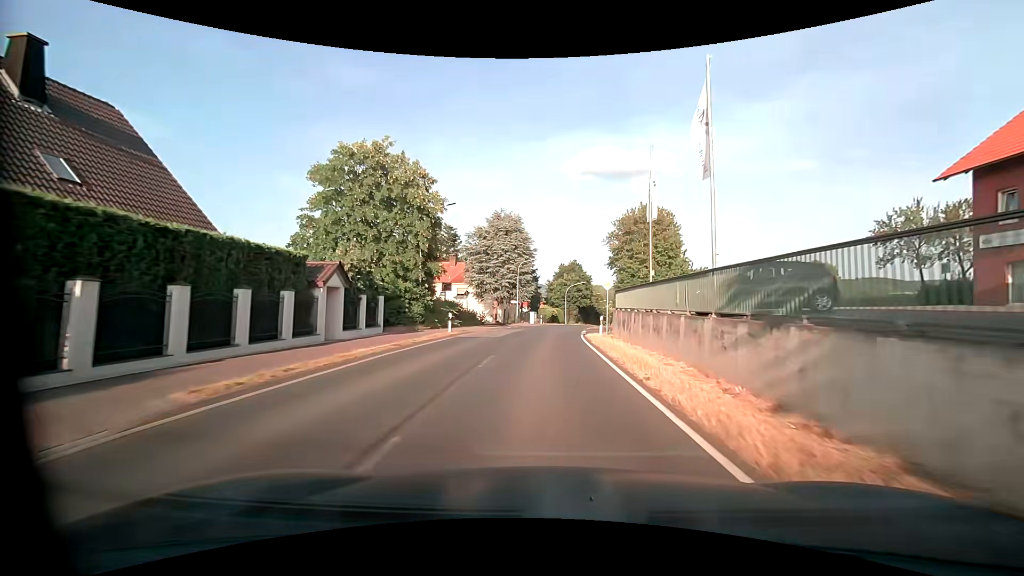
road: primary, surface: asphalt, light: Day
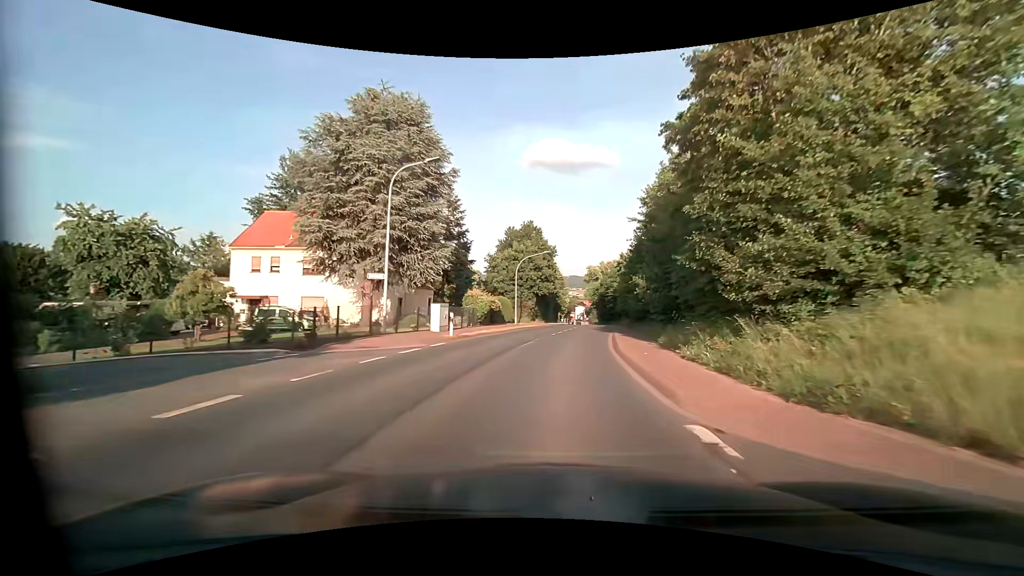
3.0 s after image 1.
(+1.1, +38.4) m; +5°
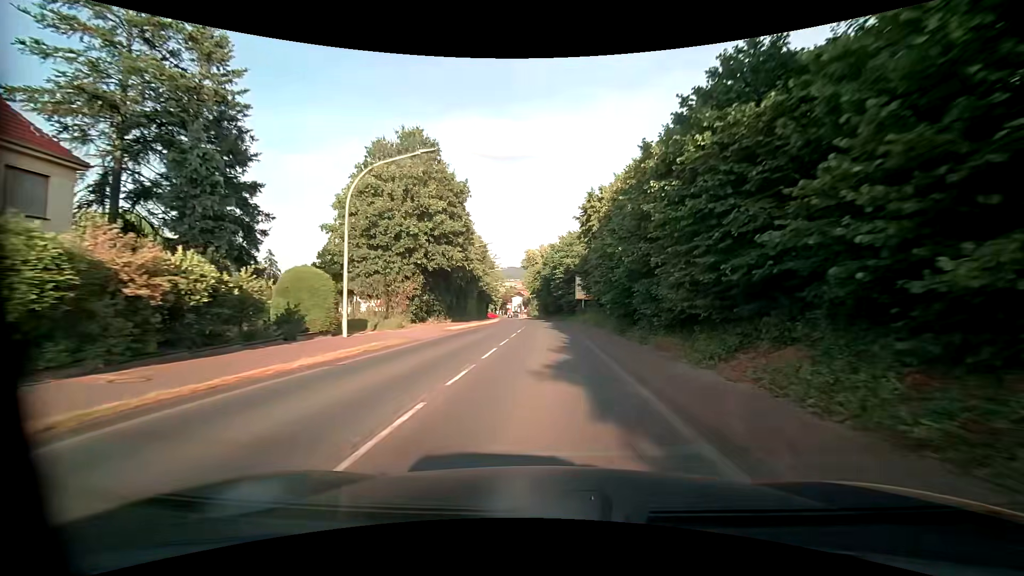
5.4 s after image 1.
(+2.4, +31.1) m; +7°
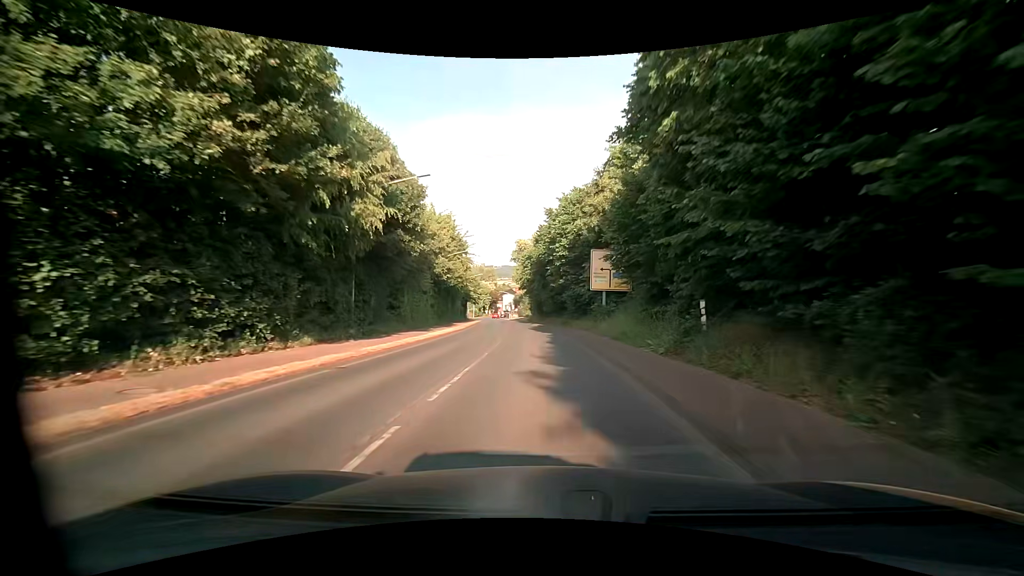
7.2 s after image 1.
(+0.4, +24.0) m; +1°
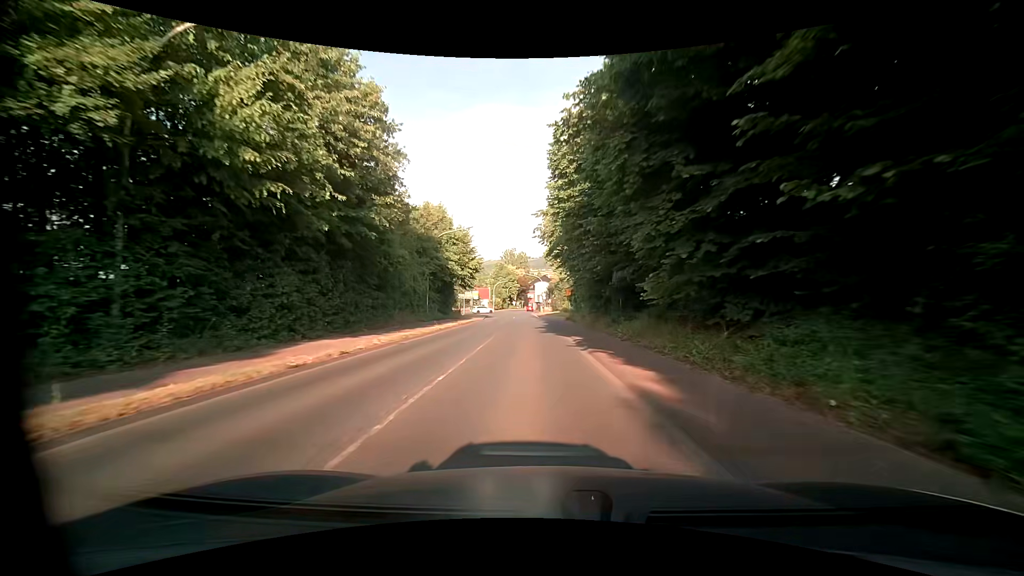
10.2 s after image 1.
(-1.3, +41.7) m; -4°
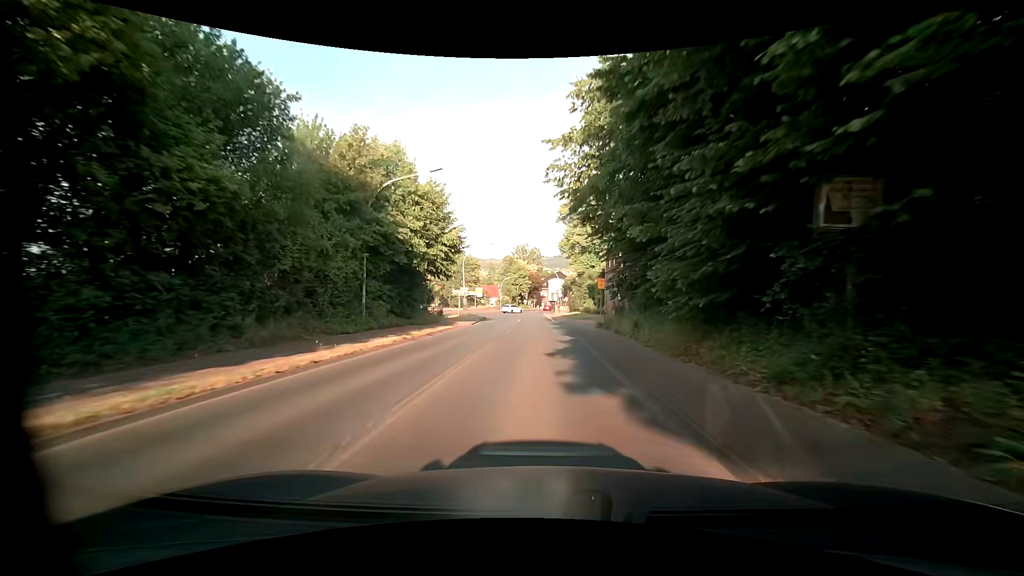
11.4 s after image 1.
(-0.2, +16.8) m; -1°
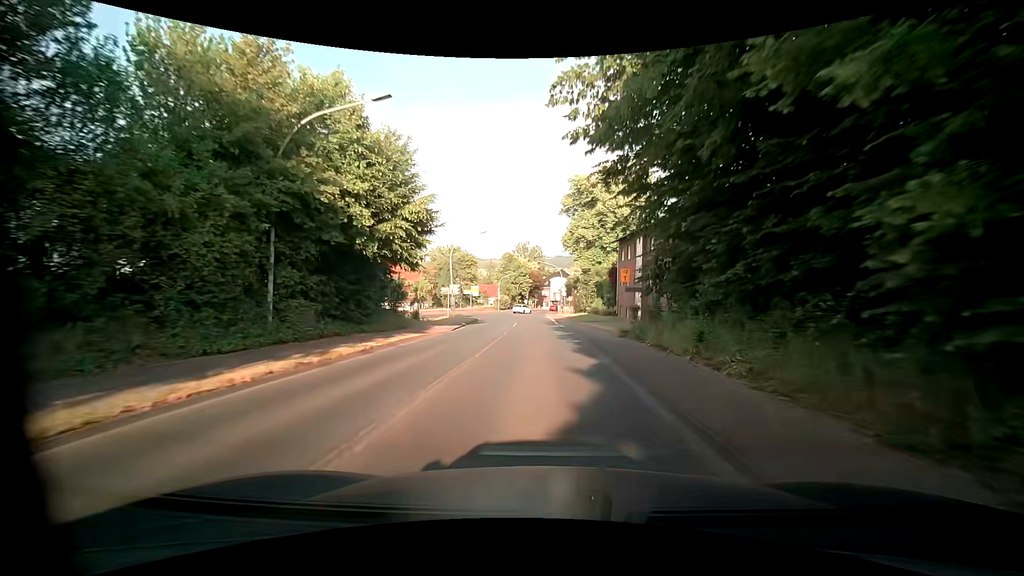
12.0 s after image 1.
(-0.1, +8.2) m; -1°
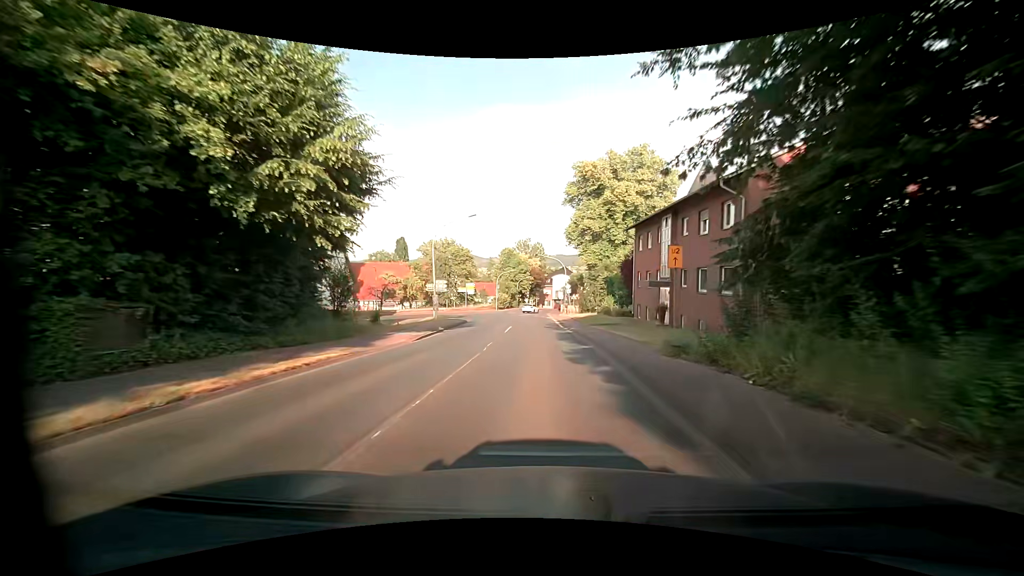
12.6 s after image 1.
(0.0, +7.9) m; 0°
(0, +10) (0, +20) (0, +30) (-1, +40) (-2, +50) (-6, +59) (-13, +66) (-22, +70) (-32, +70) (-42, +70) m
